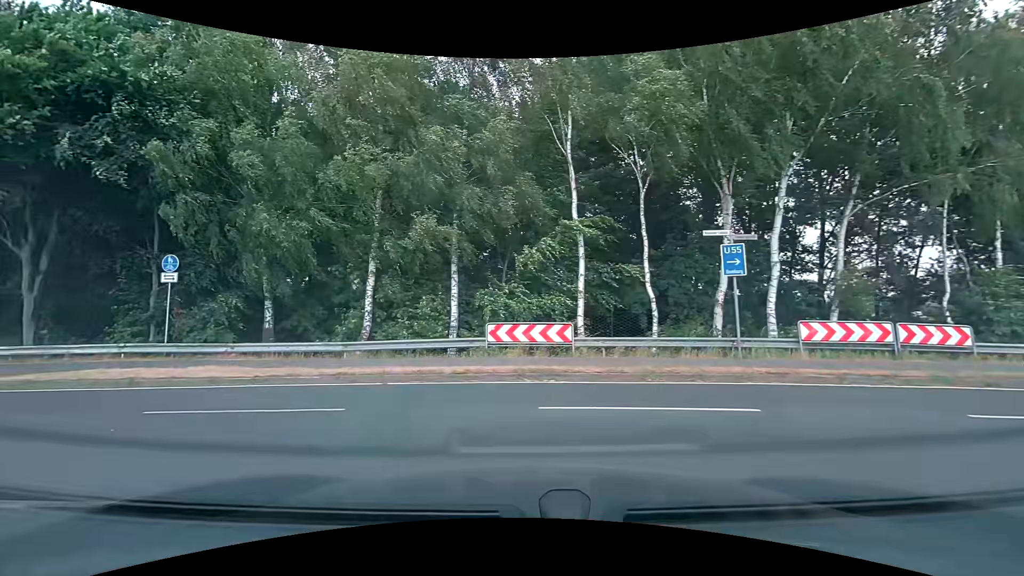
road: secondary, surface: asphalt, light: Day
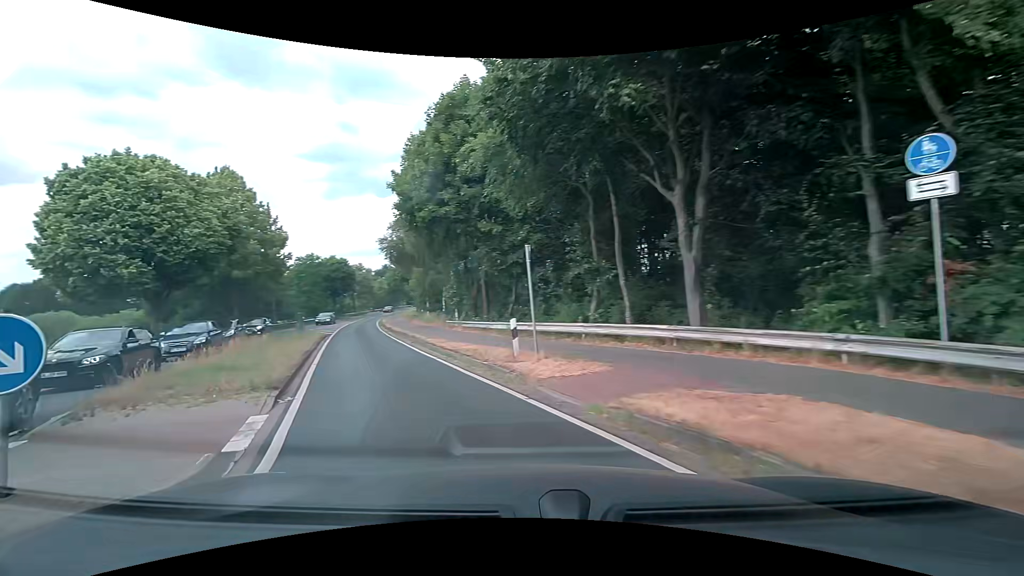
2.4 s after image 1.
(-6.9, +9.9) m; -65°
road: tertiary
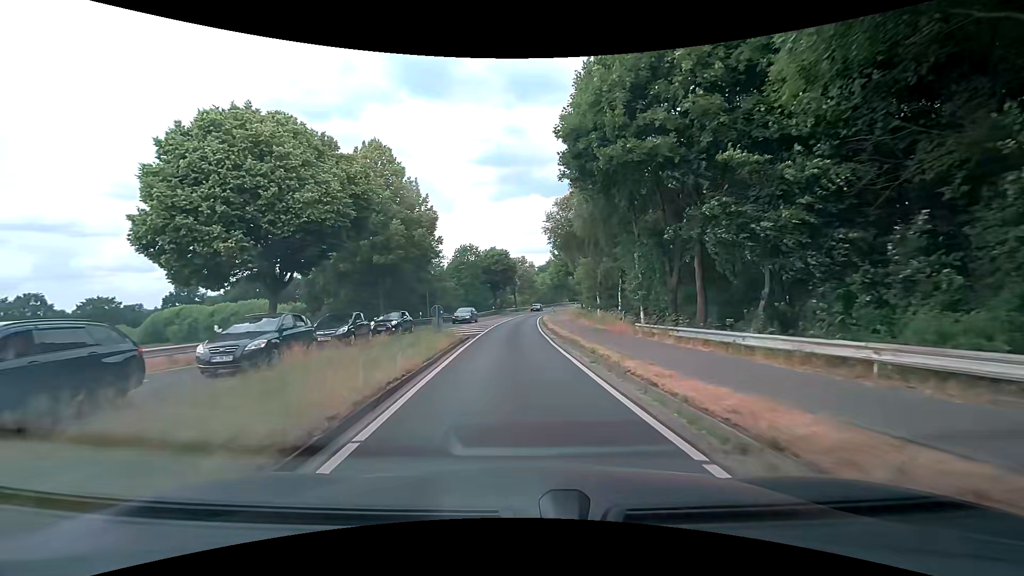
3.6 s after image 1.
(-2.5, +10.0) m; -21°
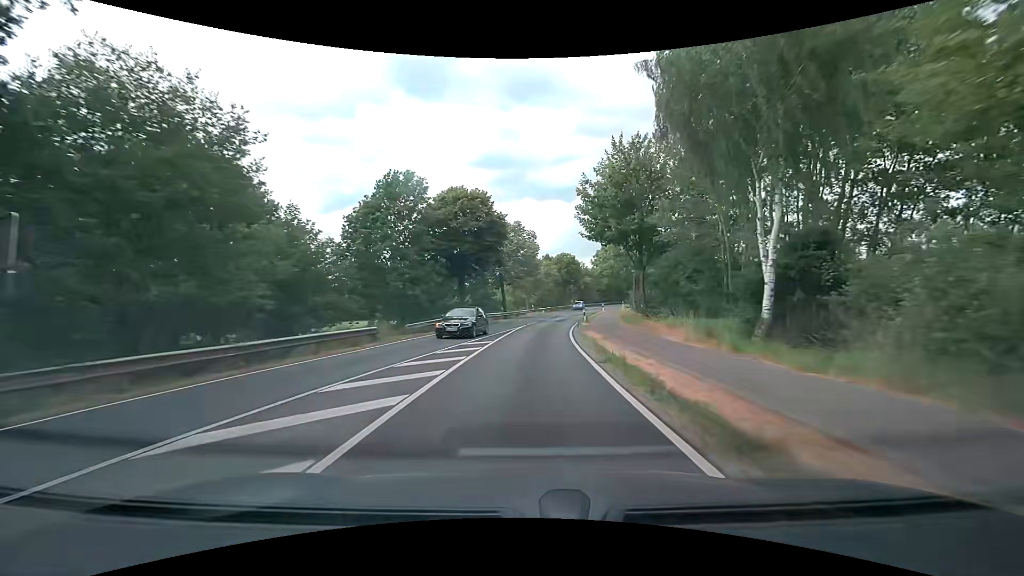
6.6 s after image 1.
(-1.1, +41.7) m; 0°
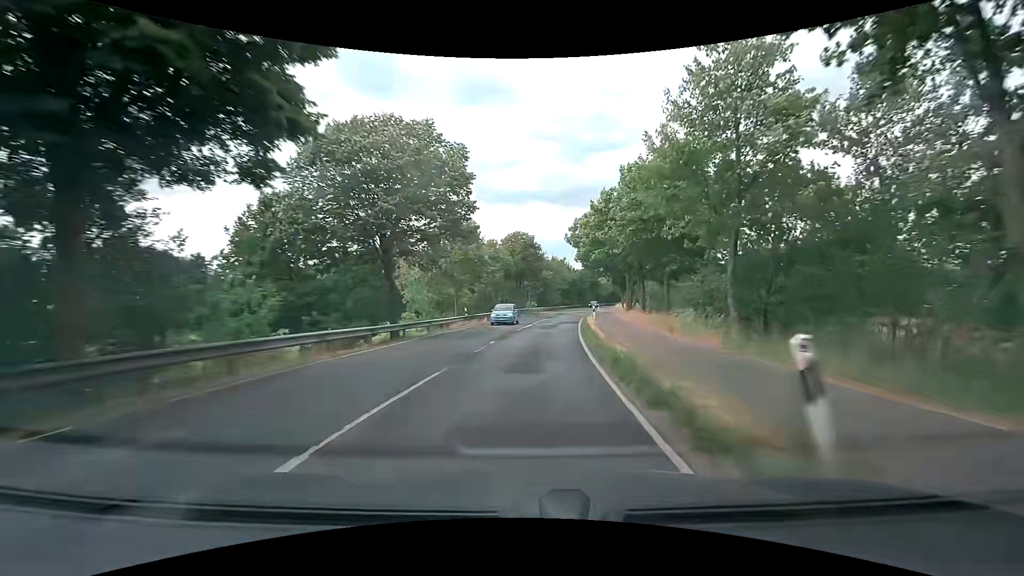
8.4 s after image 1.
(+1.3, +30.1) m; +6°
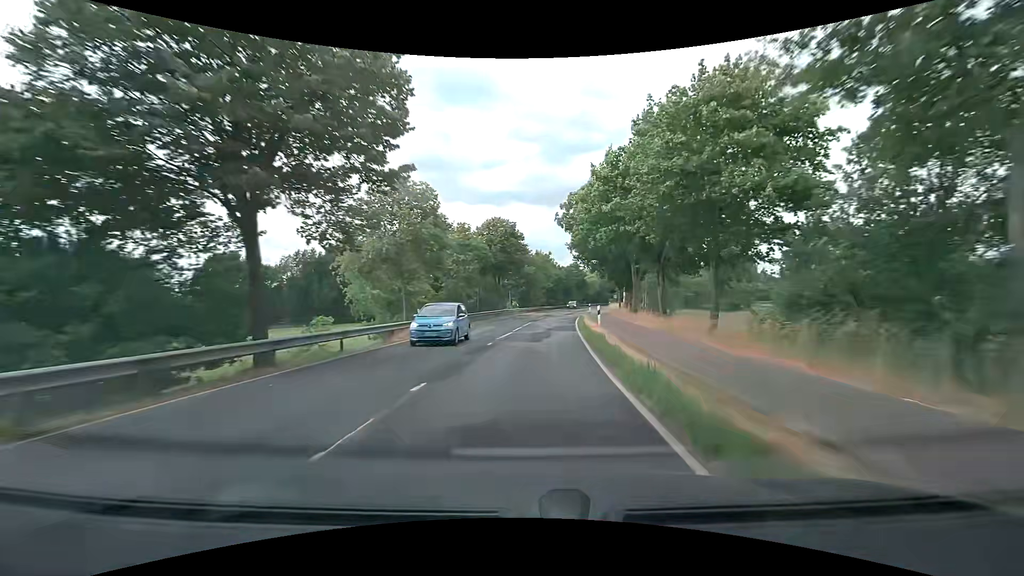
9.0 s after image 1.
(+0.1, +10.3) m; +1°
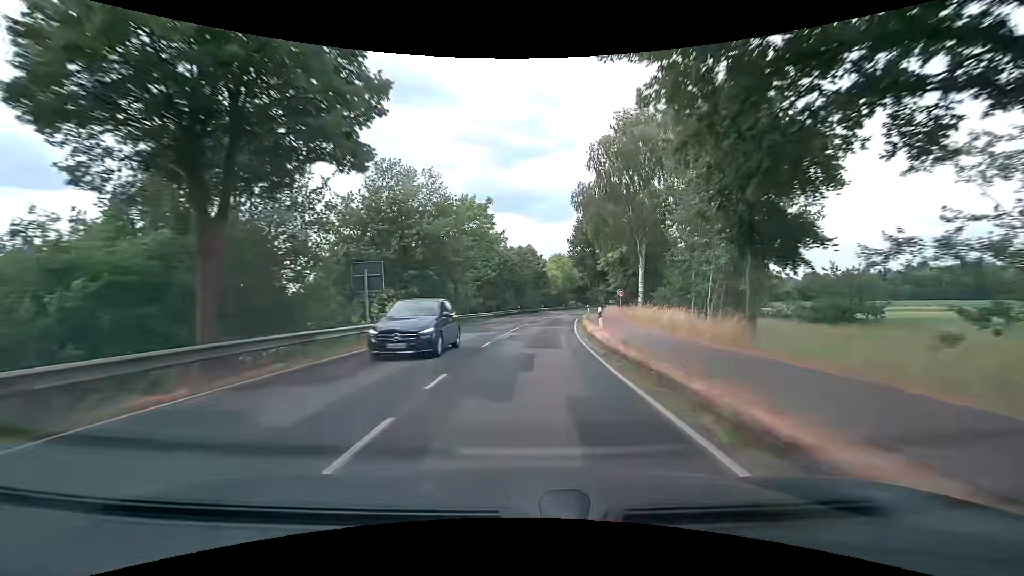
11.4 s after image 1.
(+2.6, +41.9) m; +6°
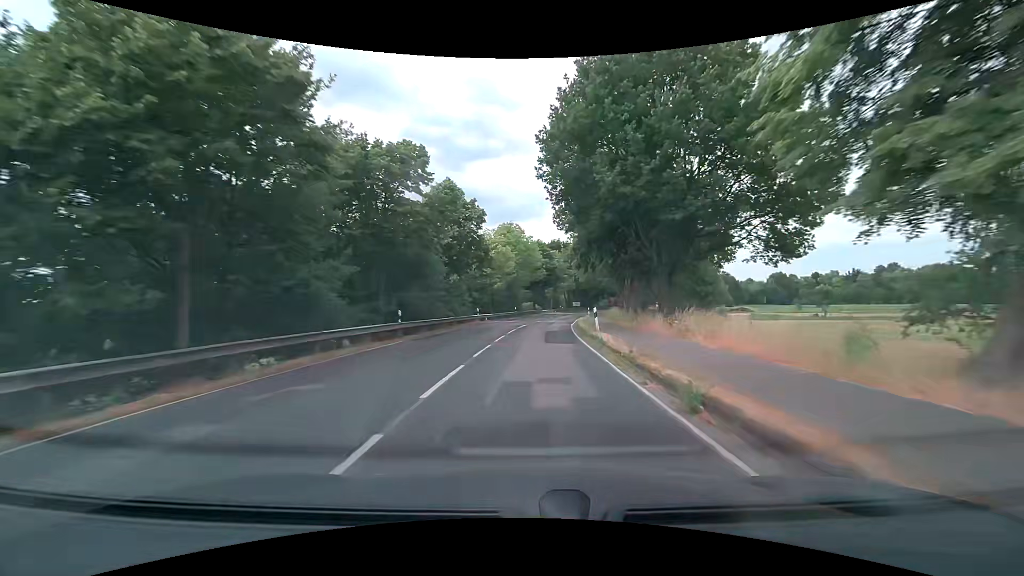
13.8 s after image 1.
(+2.6, +42.6) m; +6°
(0, +10) (+1, +20) (+1, +30) (+2, +40) (+3, +50) (+5, +60) (+6, +70) (+9, +79) (+11, +89) (+13, +99) m
